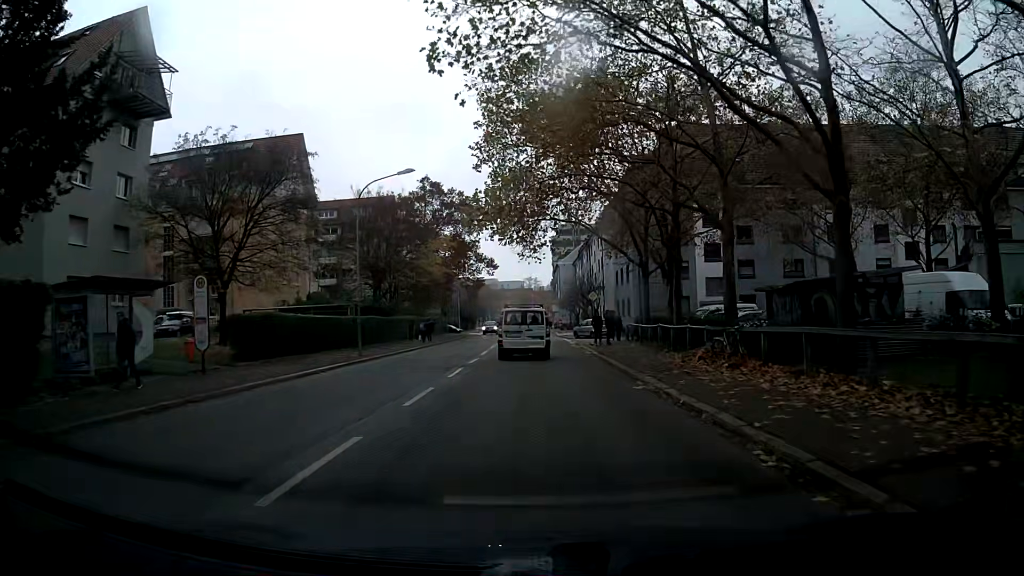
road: secondary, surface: asphalt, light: Day
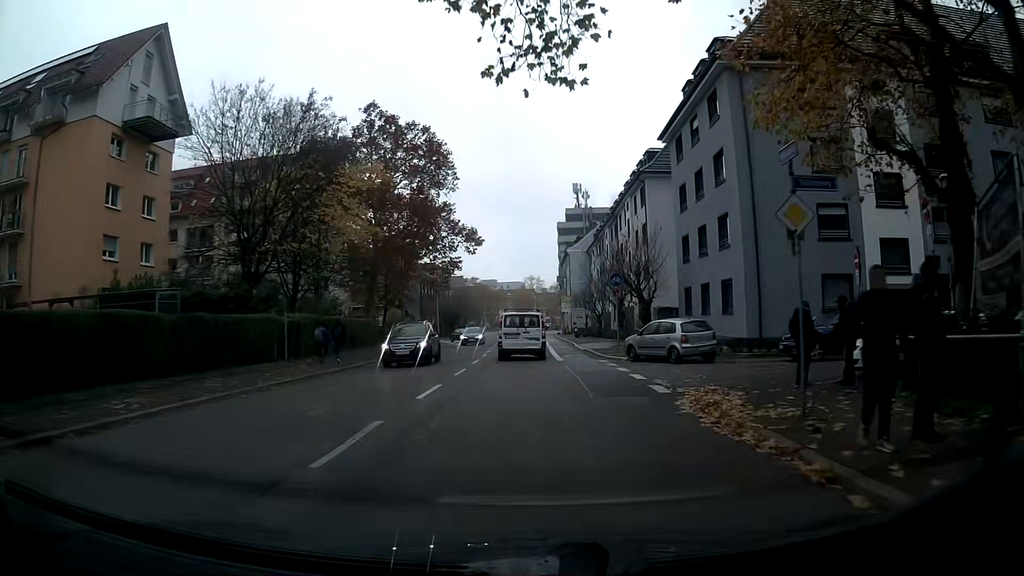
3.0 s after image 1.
(+0.4, +28.8) m; 0°
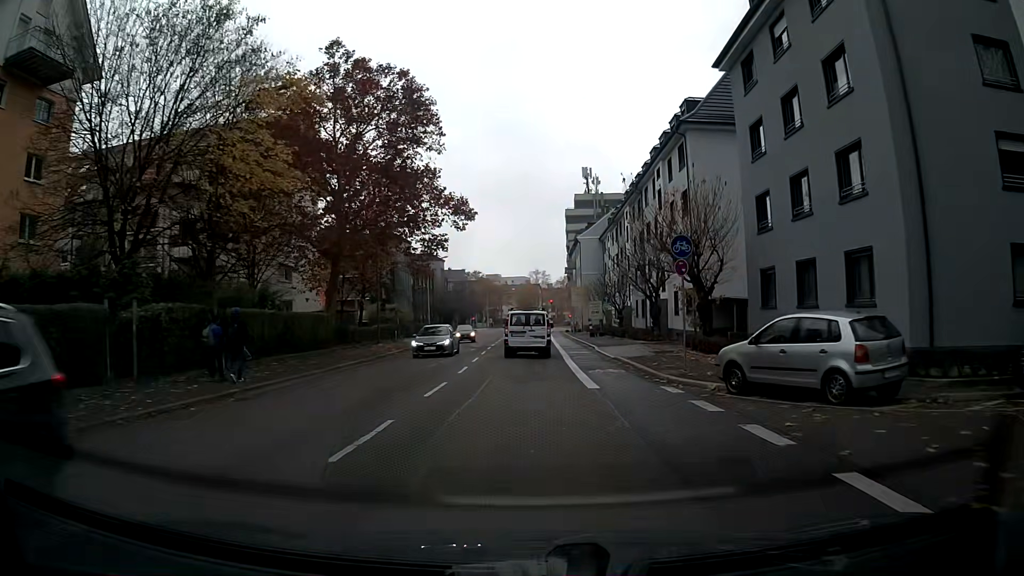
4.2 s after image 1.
(-0.2, +12.0) m; -1°
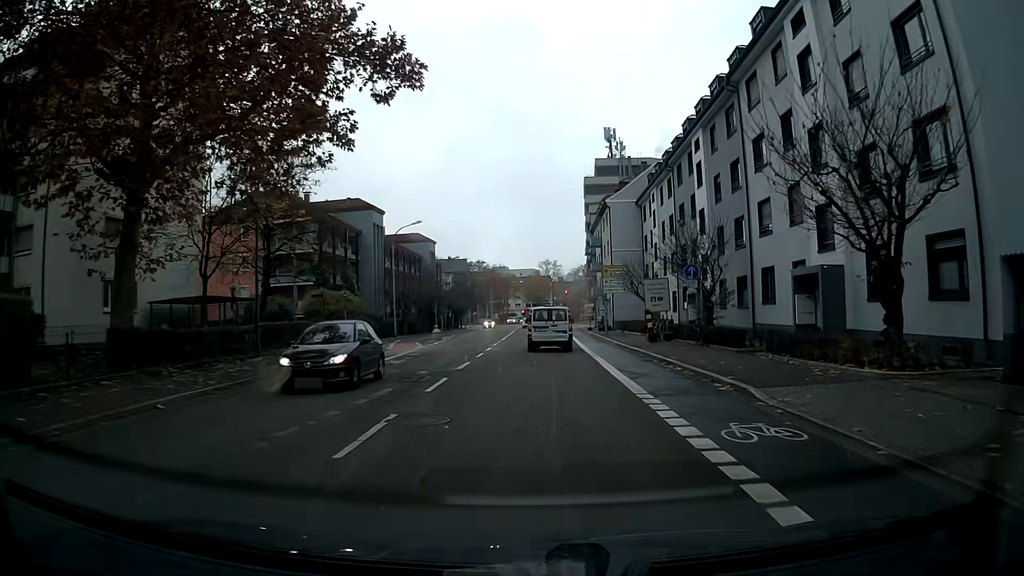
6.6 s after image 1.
(-0.1, +24.5) m; 0°
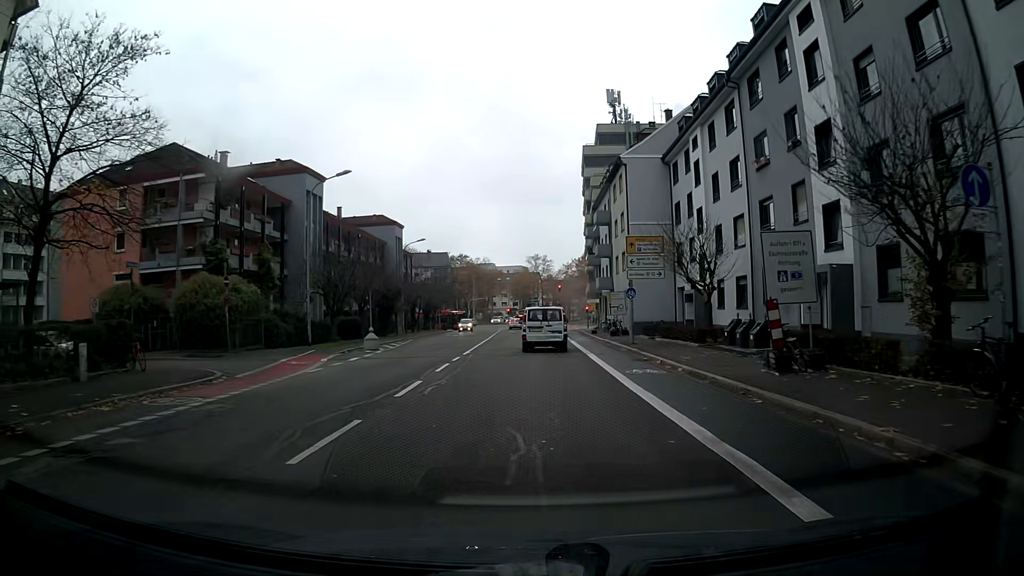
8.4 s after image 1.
(+0.1, +18.5) m; 0°
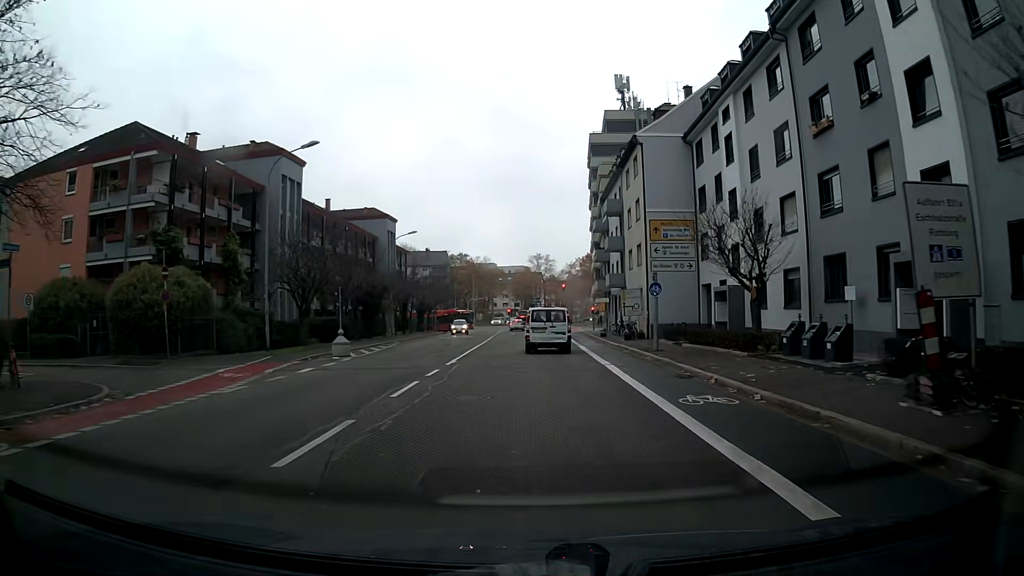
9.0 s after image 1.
(0.0, +6.1) m; 0°
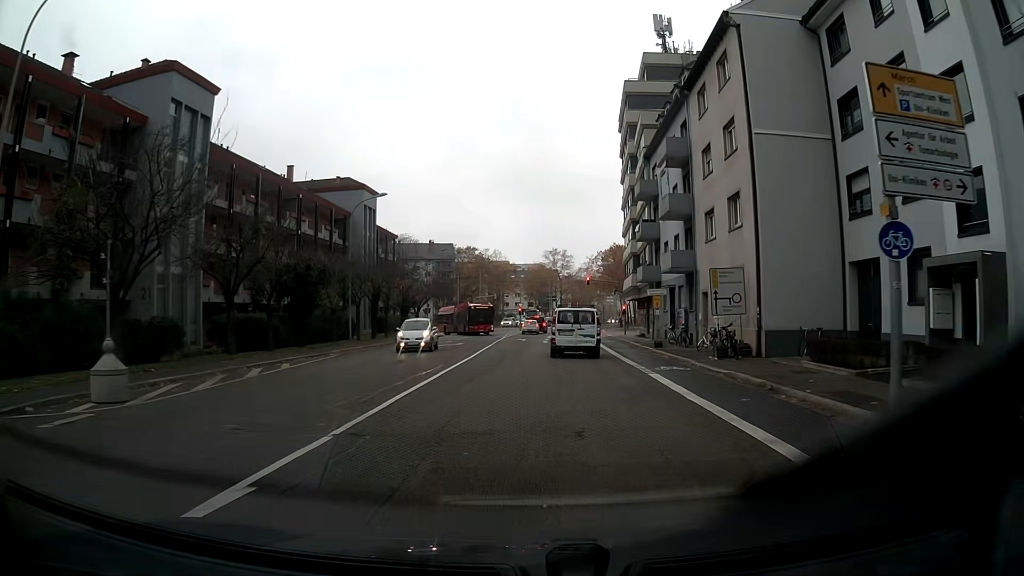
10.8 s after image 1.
(-0.2, +18.0) m; -1°
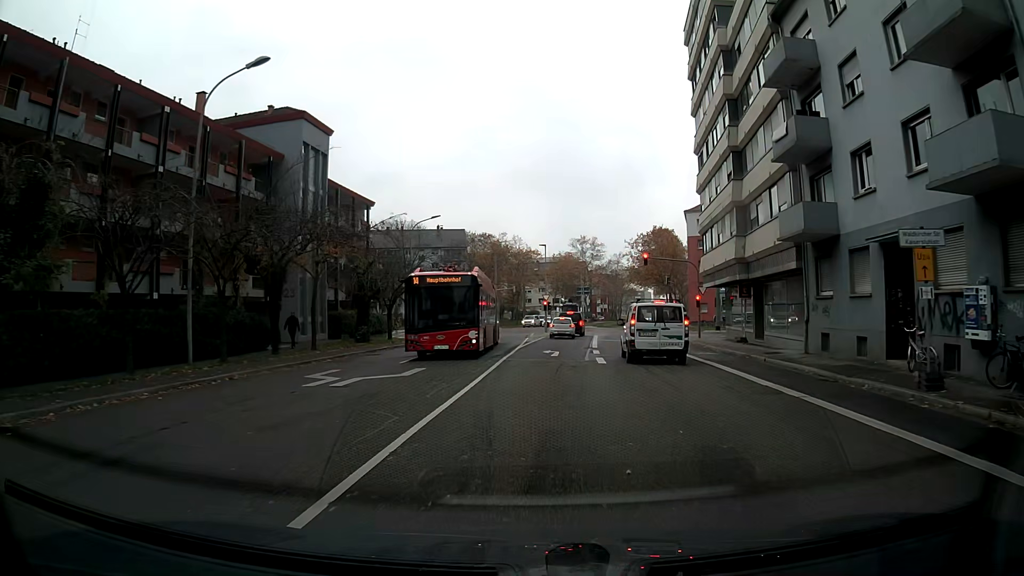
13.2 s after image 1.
(-0.4, +23.0) m; -1°
